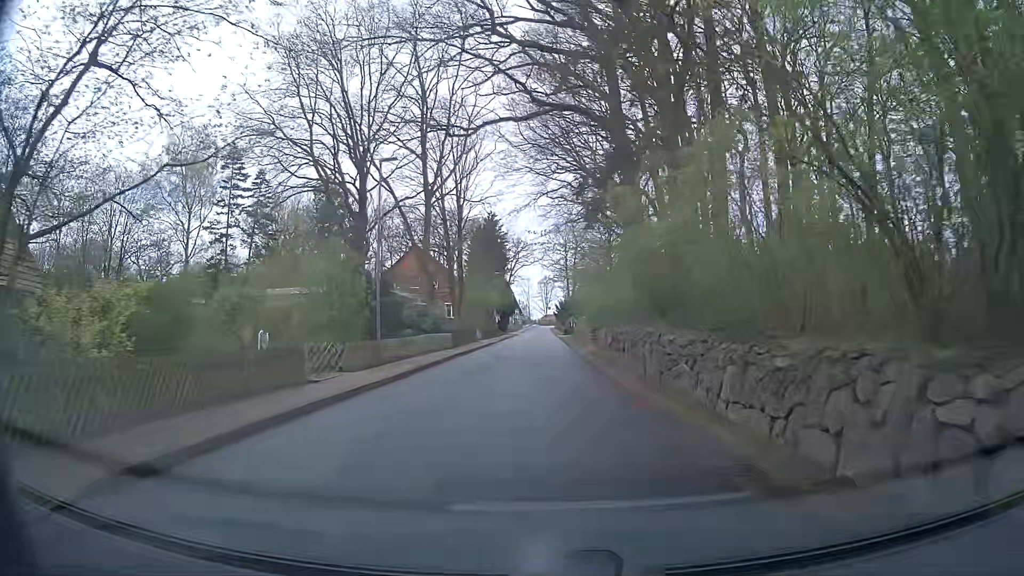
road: unclassified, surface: asphalt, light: Day
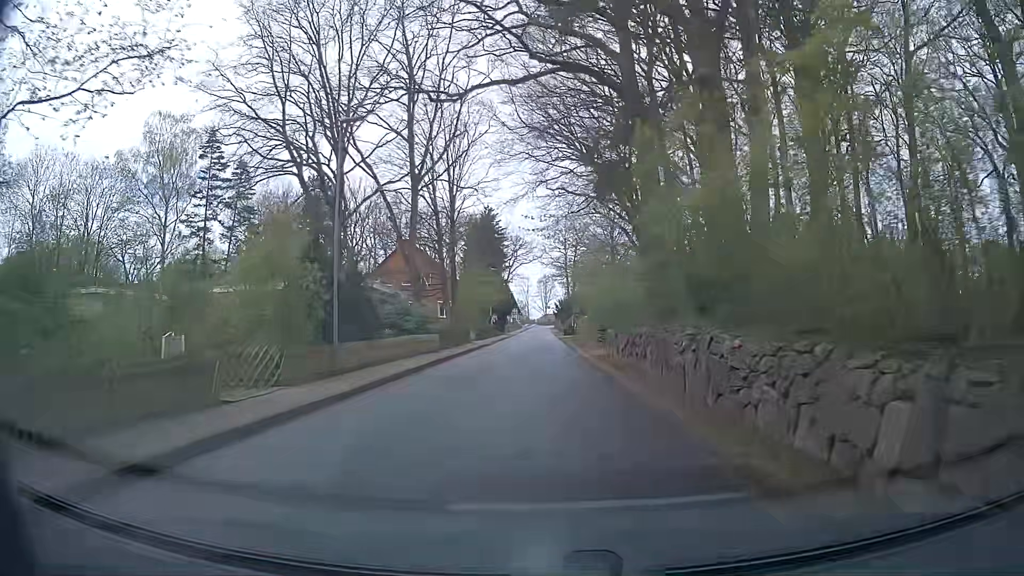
(+0.1, +4.4) m; +2°
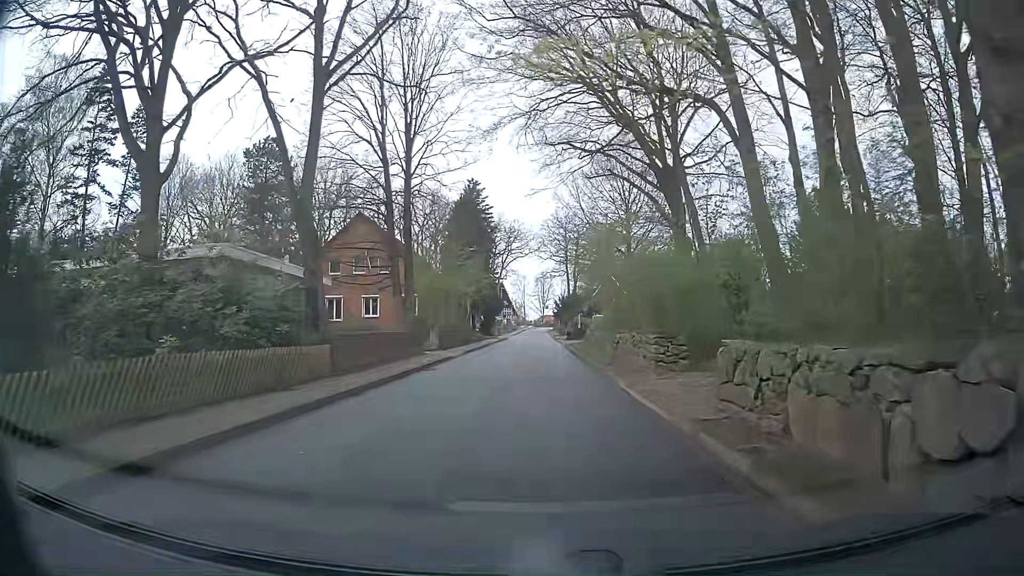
(+0.2, +17.9) m; +1°
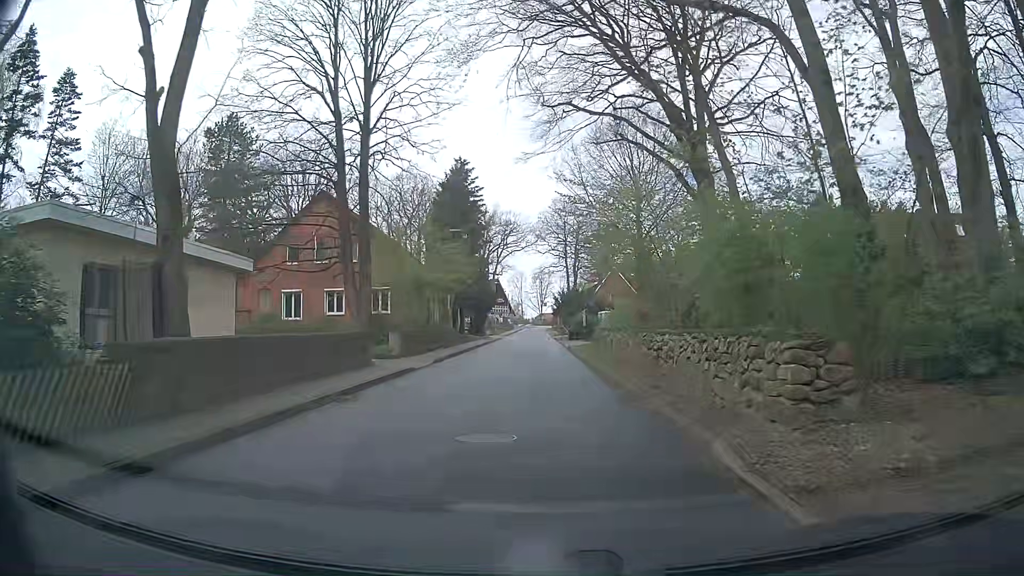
(+0.1, +8.9) m; 0°
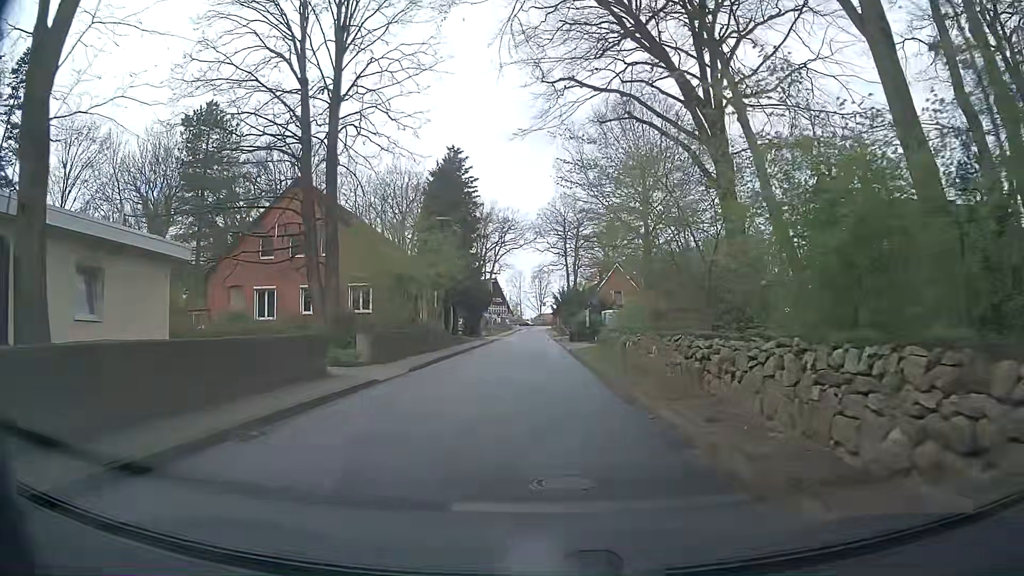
(0.0, +4.5) m; -2°
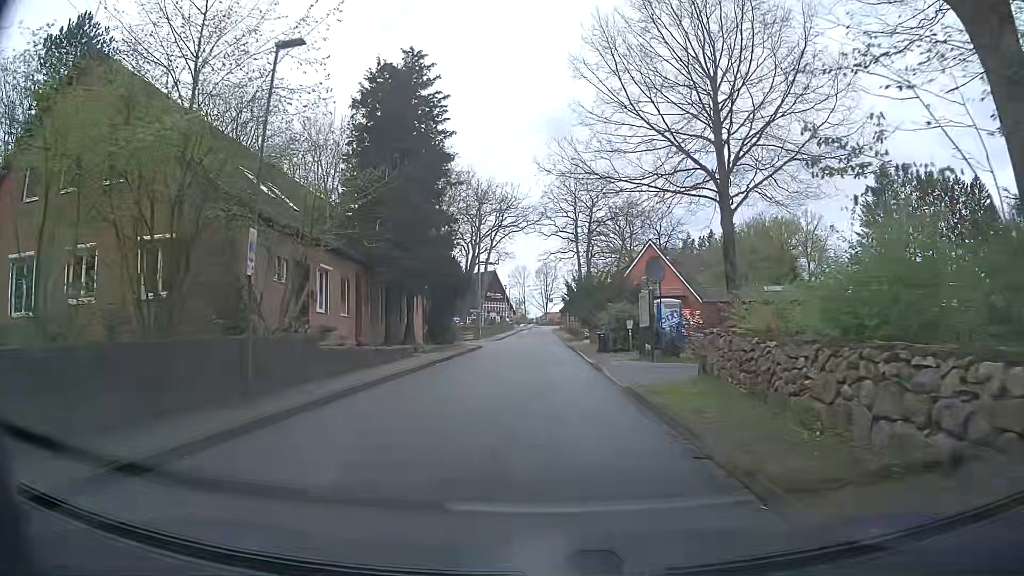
(+0.4, +22.3) m; 0°
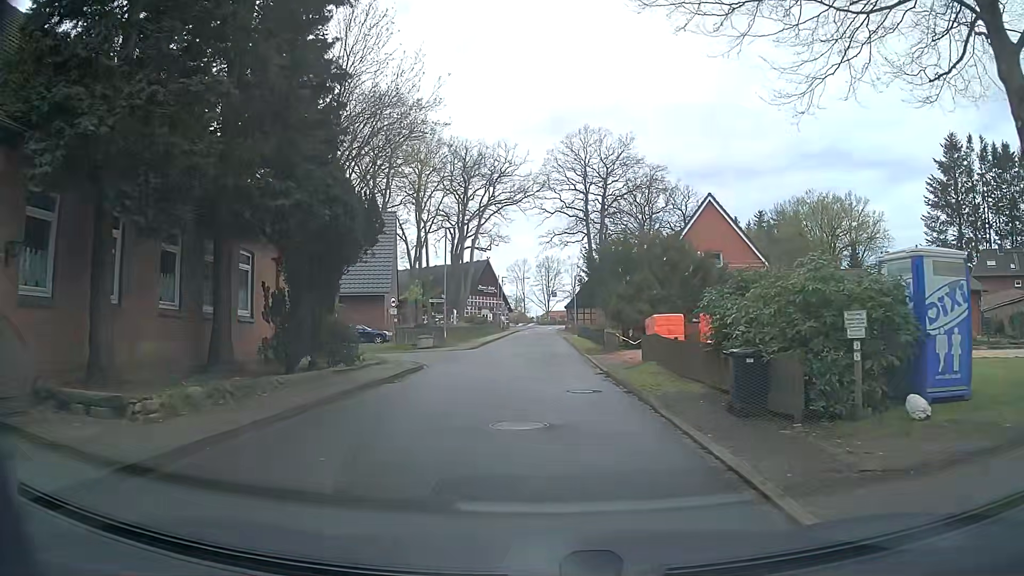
(+0.3, +22.3) m; 0°
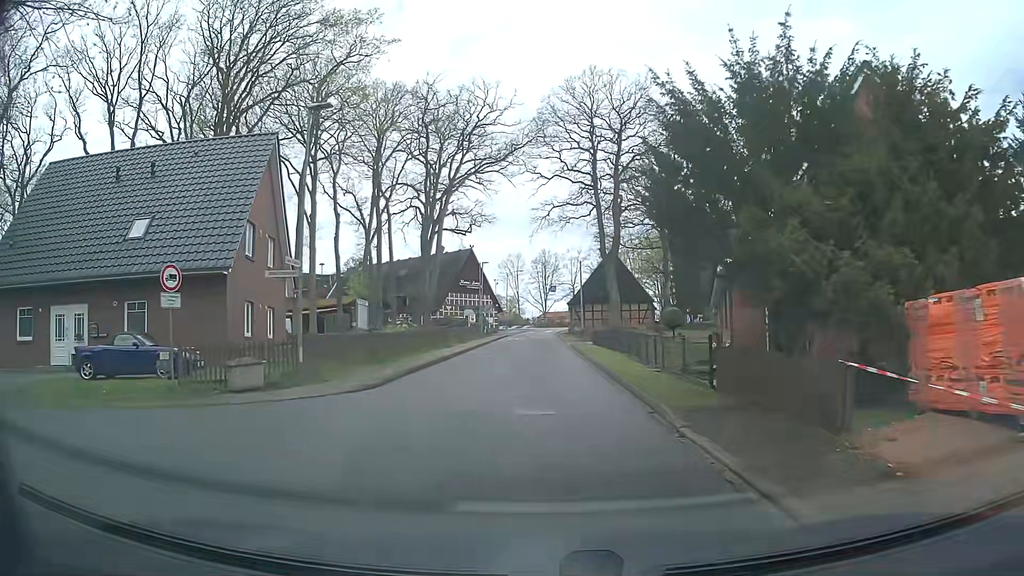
(+0.3, +22.3) m; 0°
